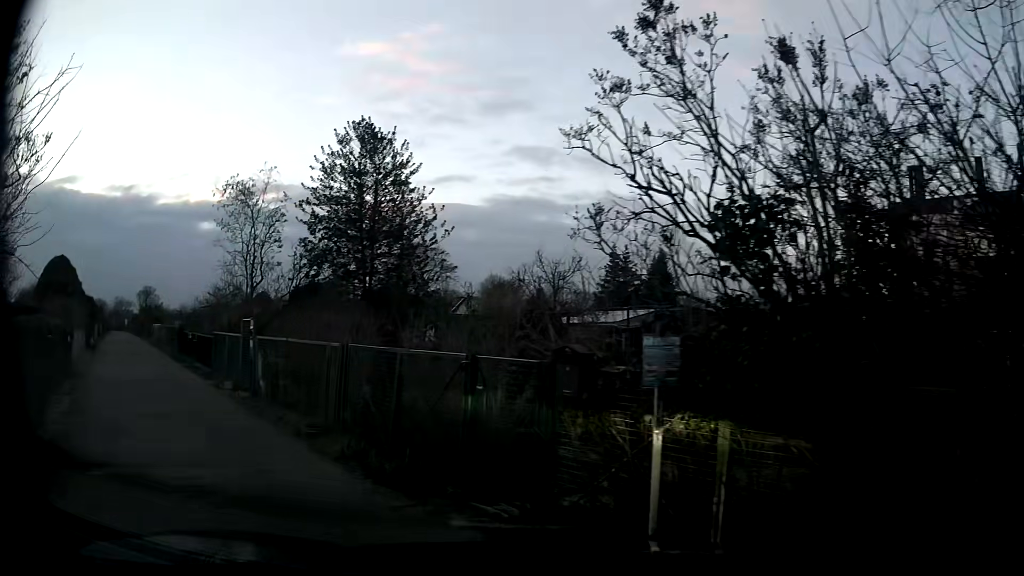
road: residential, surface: asphalt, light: Day
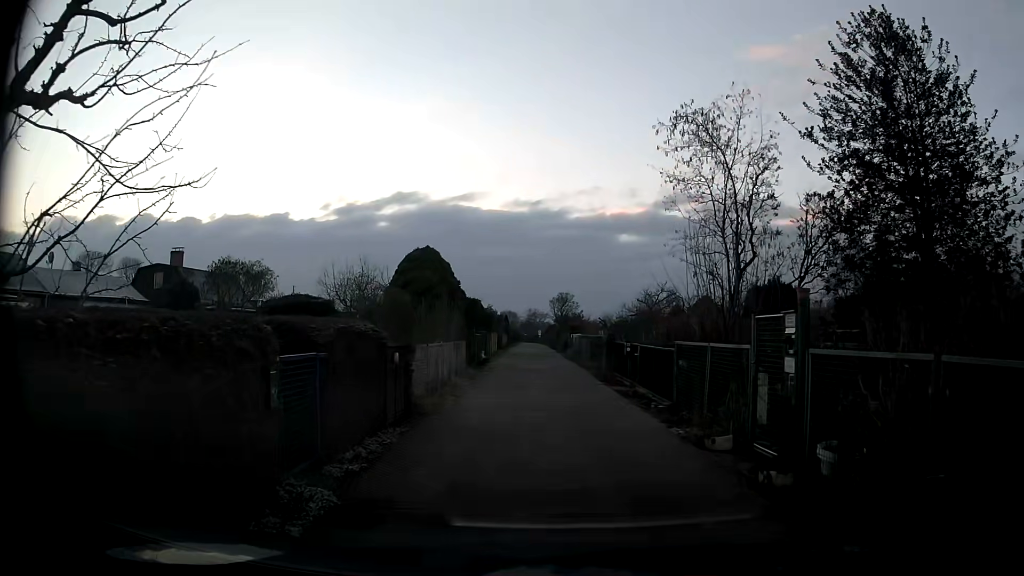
(-3.1, +6.9) m; -36°
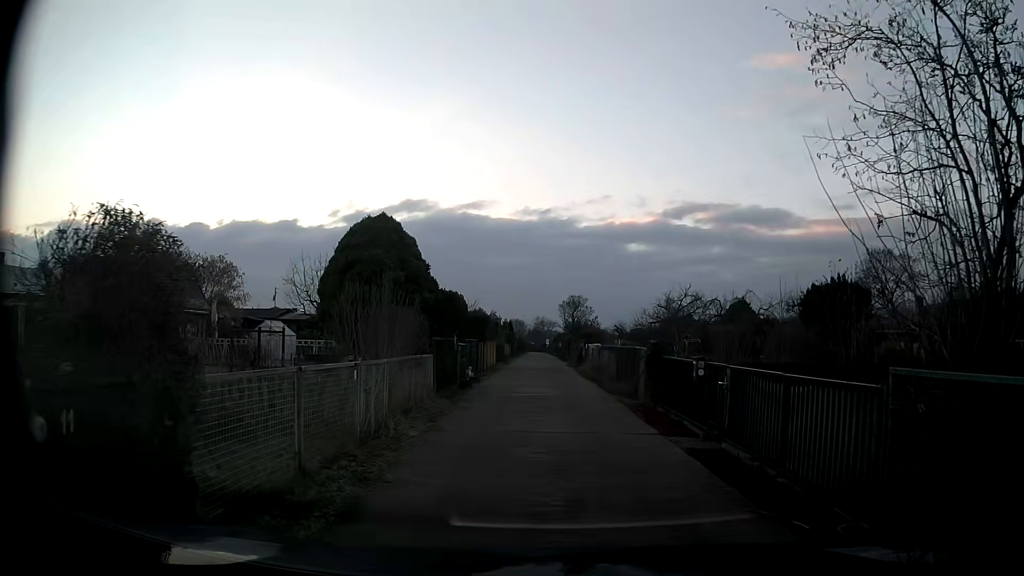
(-0.2, +7.5) m; -2°
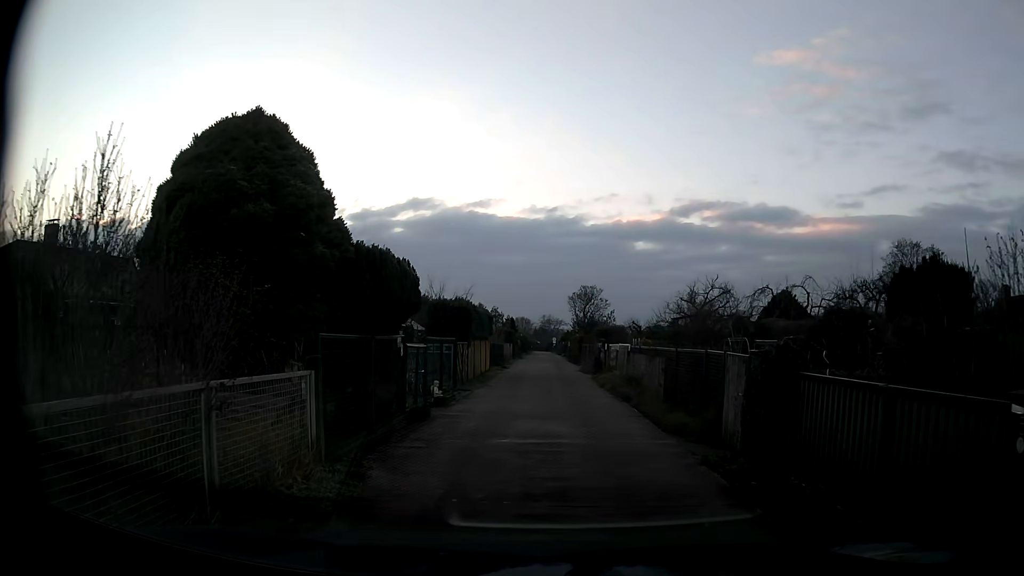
(0.0, +7.4) m; +1°
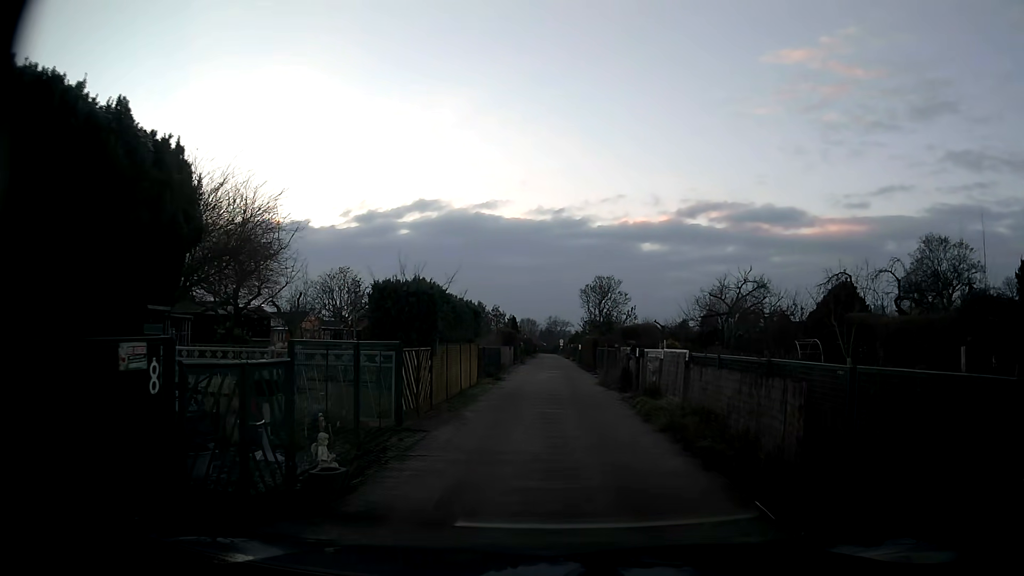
(-0.1, +7.2) m; -1°
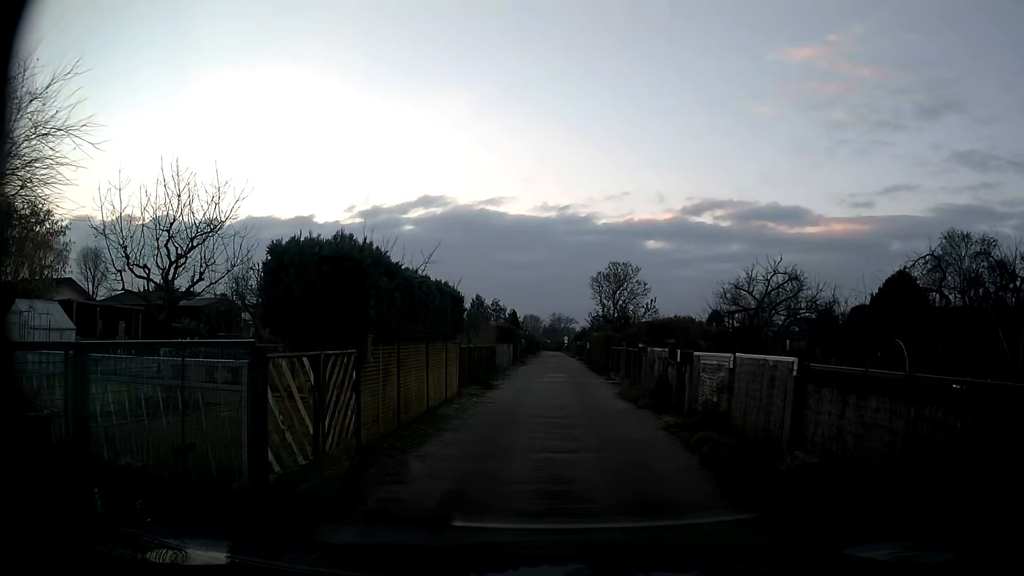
(0.0, +5.2) m; 0°
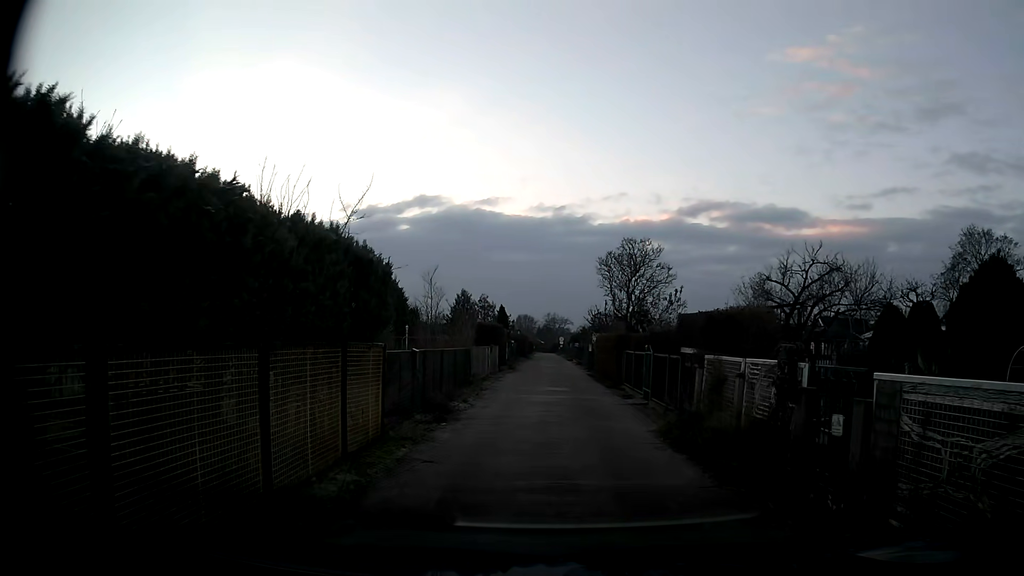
(0.0, +6.7) m; +1°
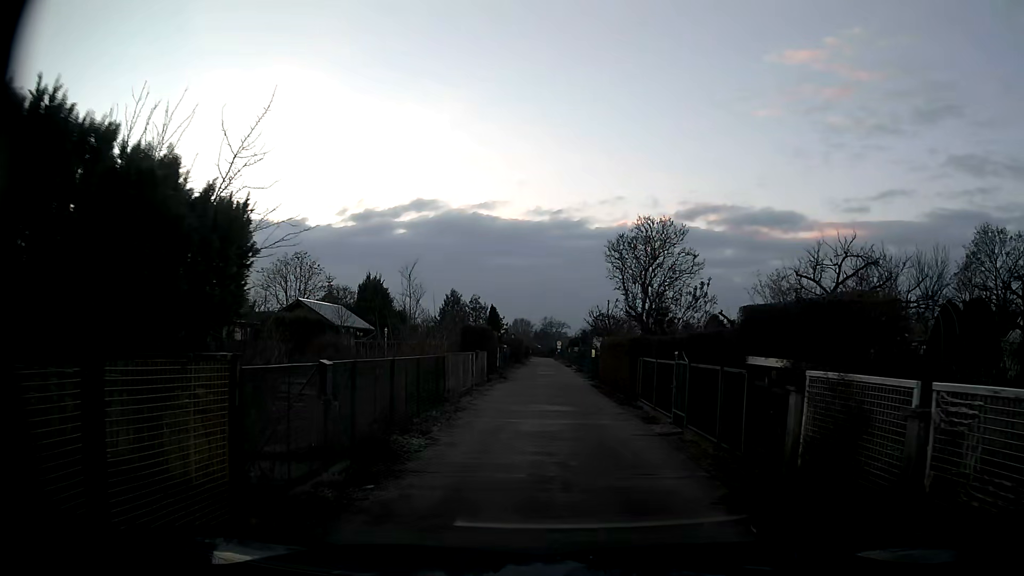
(0.0, +4.4) m; -1°
